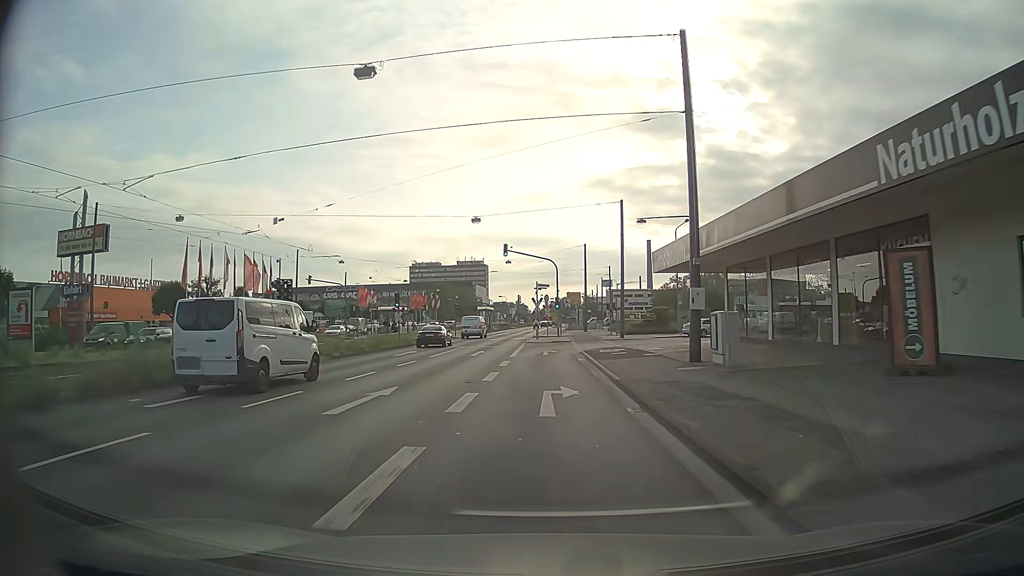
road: primary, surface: asphalt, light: Day
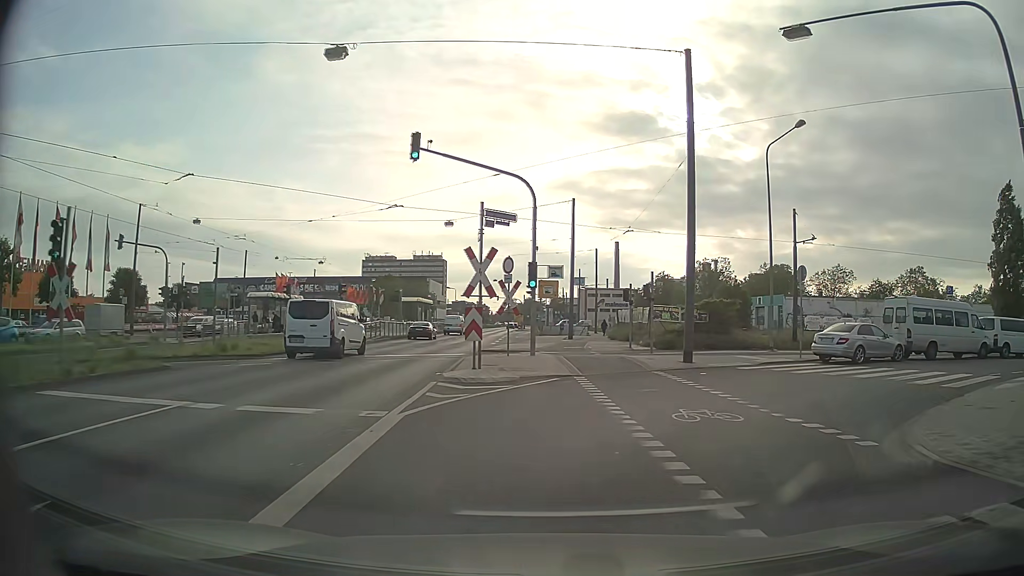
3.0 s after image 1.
(-0.1, +30.2) m; +1°
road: unclassified
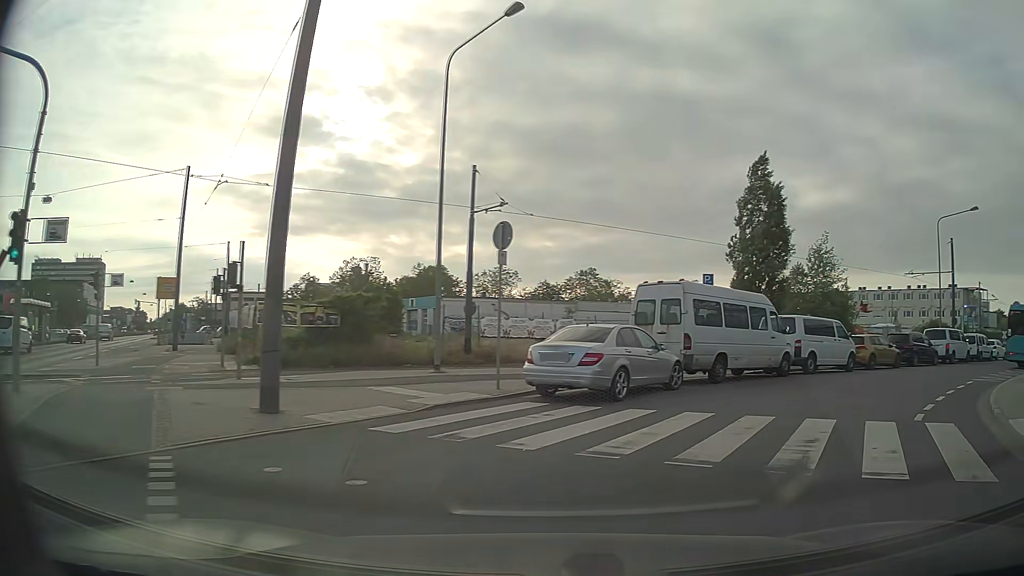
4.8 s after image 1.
(+2.8, +11.3) m; +30°
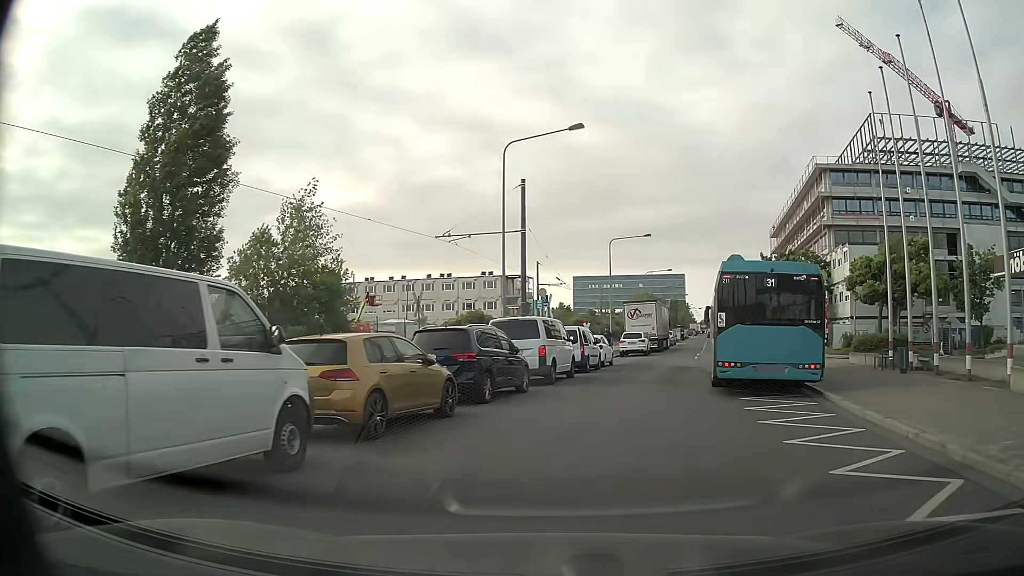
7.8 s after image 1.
(+8.2, +17.1) m; +44°
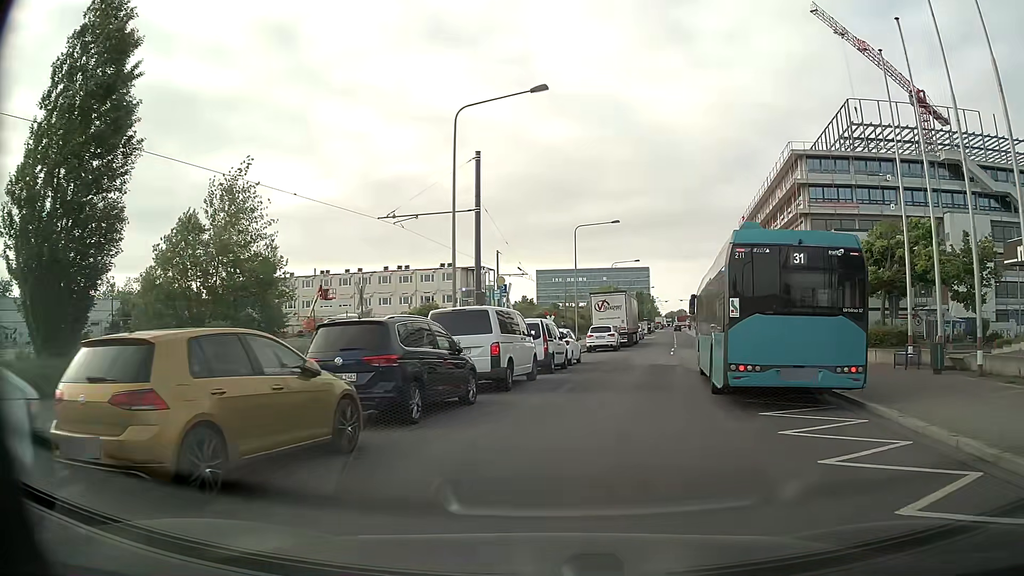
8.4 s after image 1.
(+0.1, +4.0) m; +2°
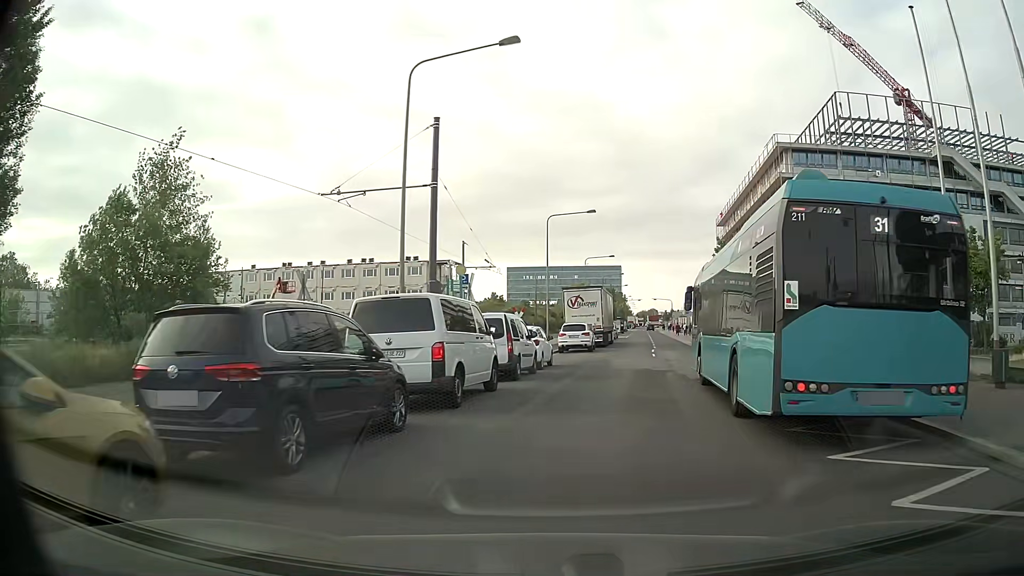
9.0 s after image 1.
(+0.1, +4.0) m; +4°
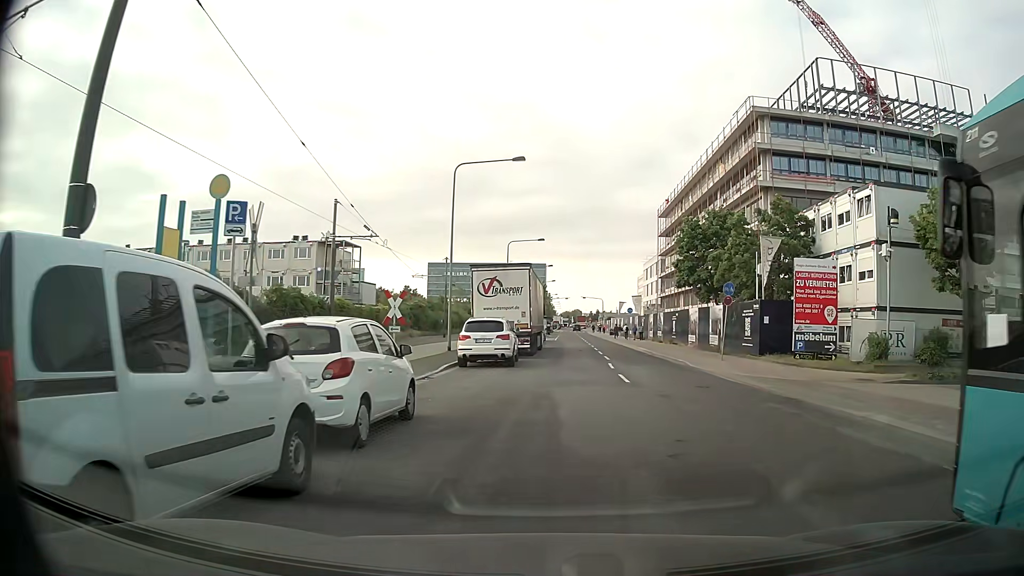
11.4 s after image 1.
(+0.7, +15.2) m; +5°
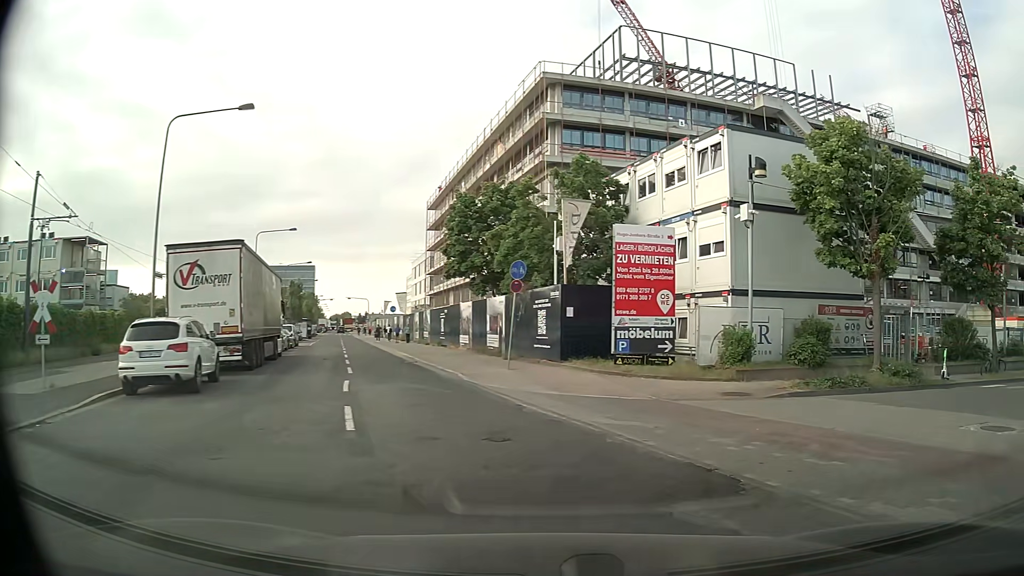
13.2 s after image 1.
(+1.1, +8.4) m; +21°
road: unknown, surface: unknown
